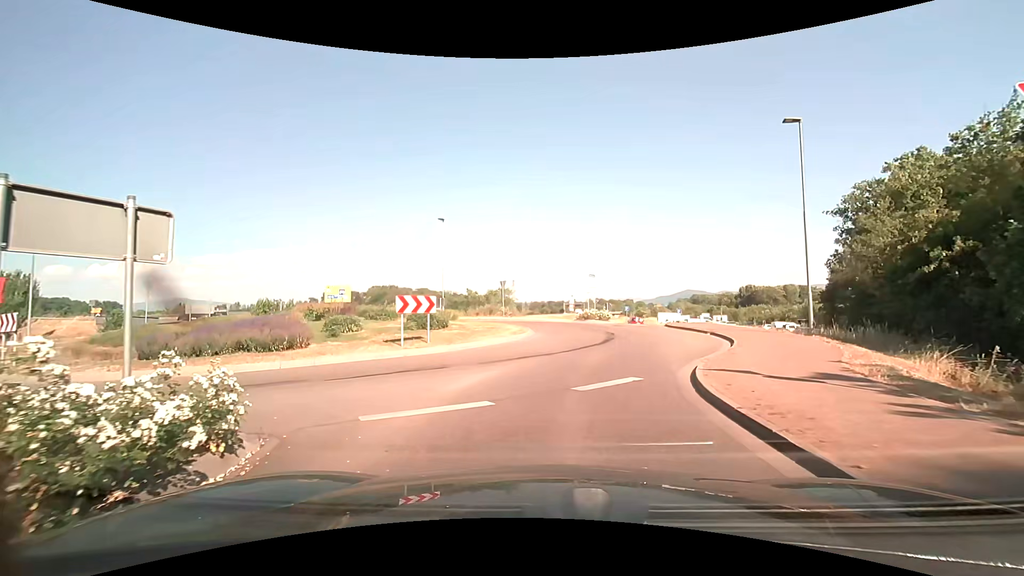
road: tertiary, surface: asphalt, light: Day
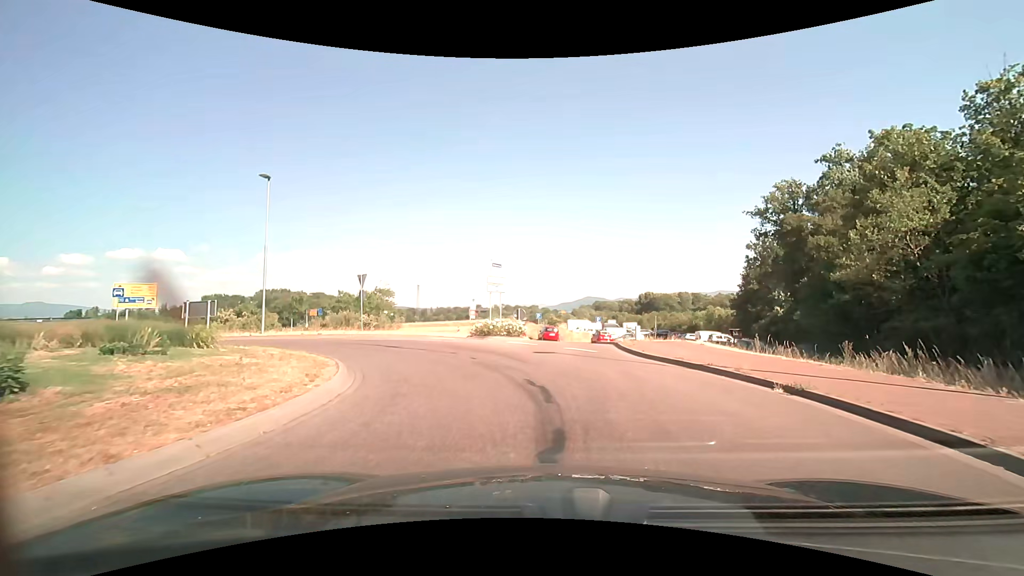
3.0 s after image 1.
(+1.0, +13.4) m; +10°
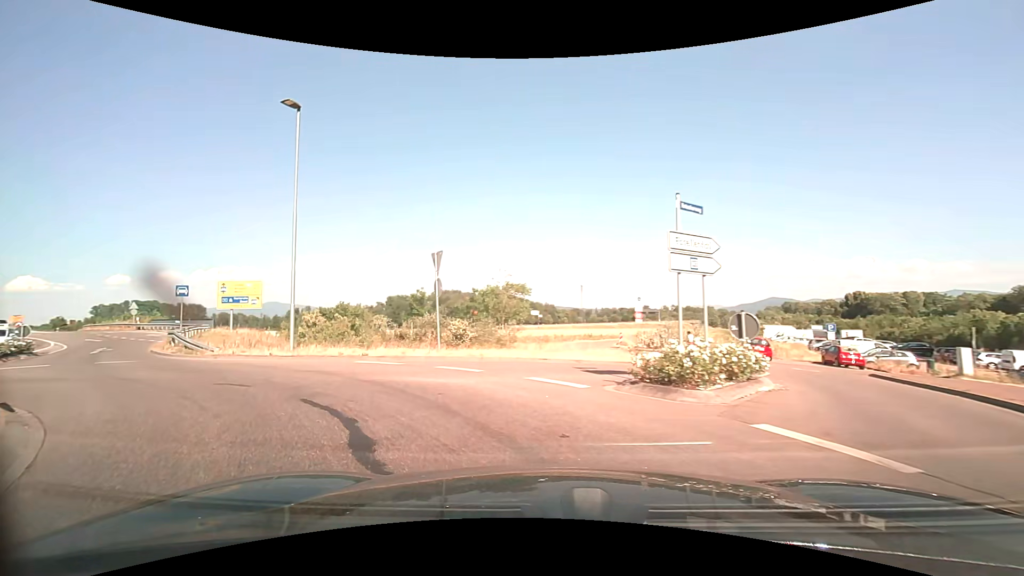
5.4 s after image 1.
(-1.1, +12.4) m; -20°
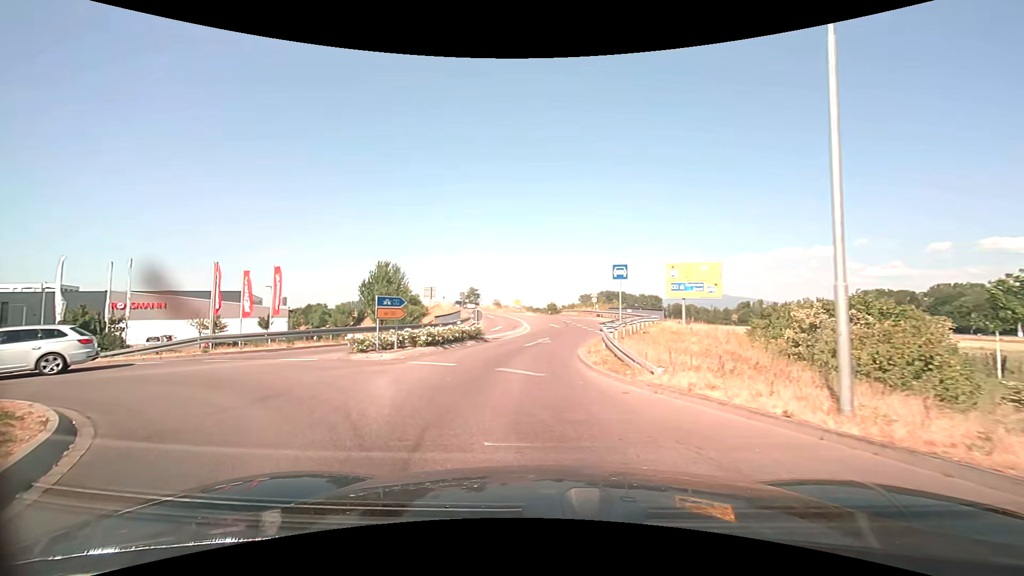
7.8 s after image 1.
(-4.4, +9.5) m; -48°
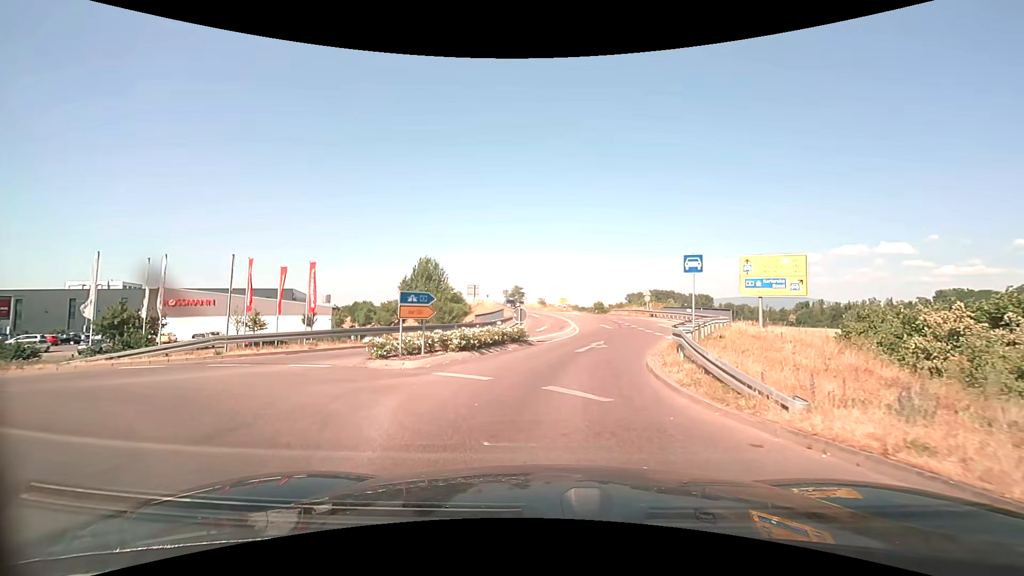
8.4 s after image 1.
(-0.1, +2.9) m; -4°
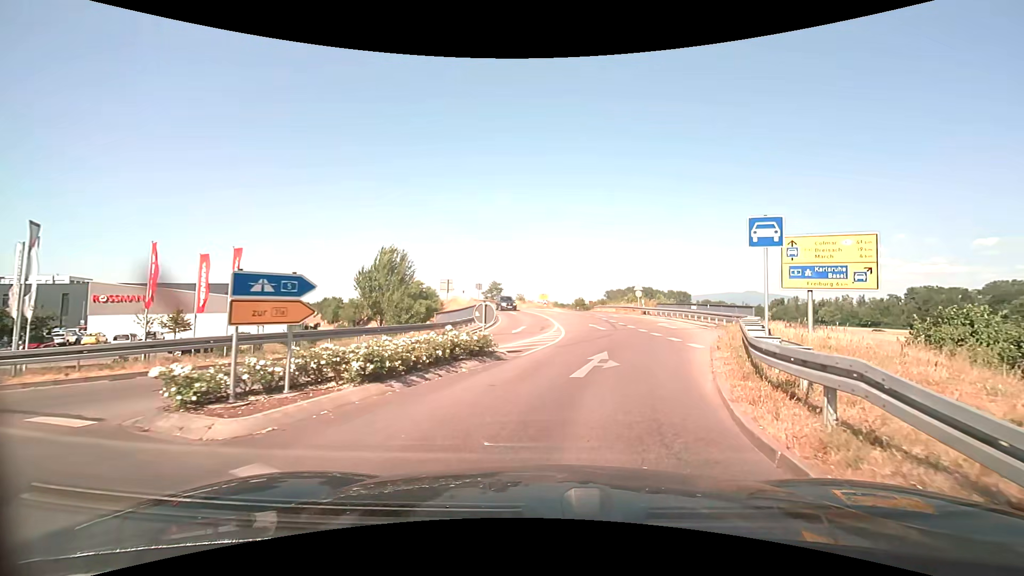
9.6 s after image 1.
(0.0, +6.4) m; +3°
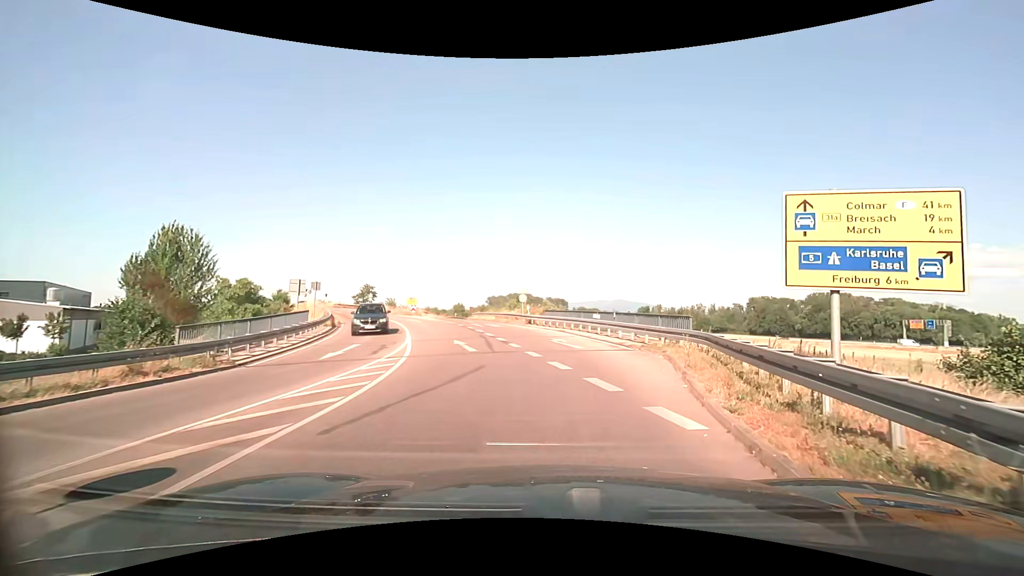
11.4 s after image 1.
(+1.1, +9.7) m; +13°
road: trunk_link
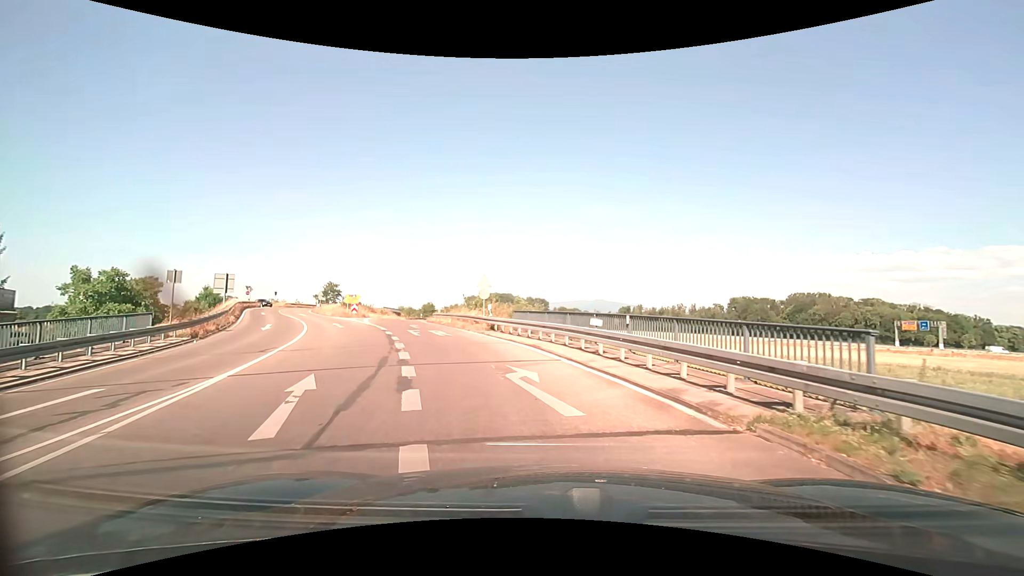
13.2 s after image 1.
(+0.6, +10.5) m; +2°
(-1, +10) (-4, +20) (-7, +29) (-10, +38) (-13, +48) (-15, +58) (-16, +68) (-16, +78) (-15, +88) (-13, +97) m
